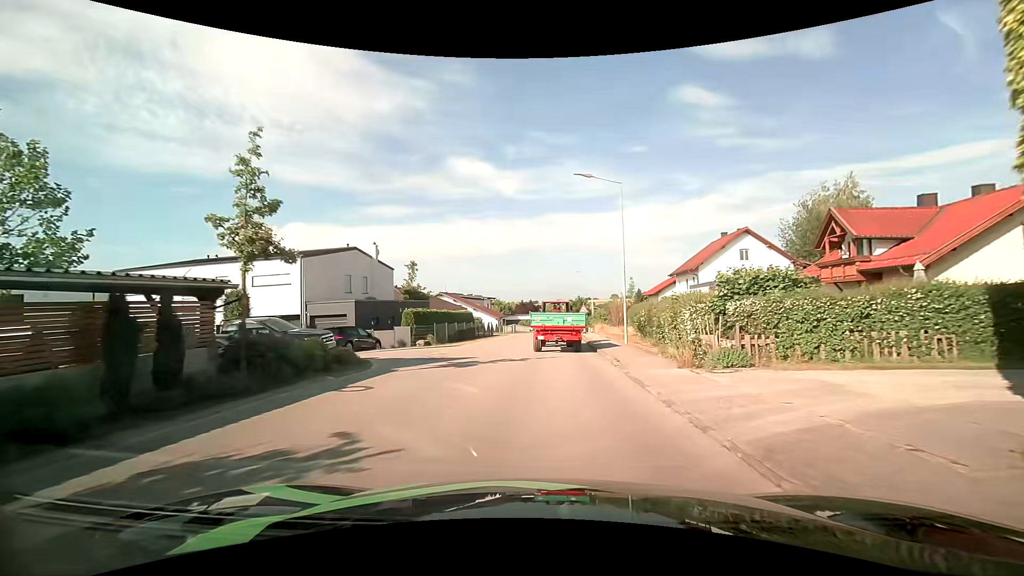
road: tertiary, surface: asphalt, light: Day
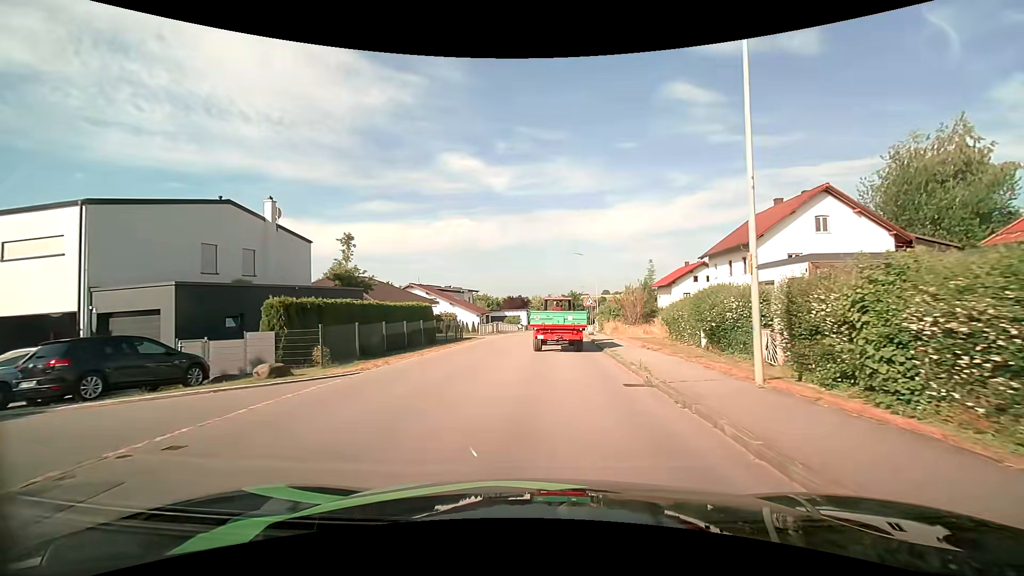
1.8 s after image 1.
(0.0, +14.1) m; 0°
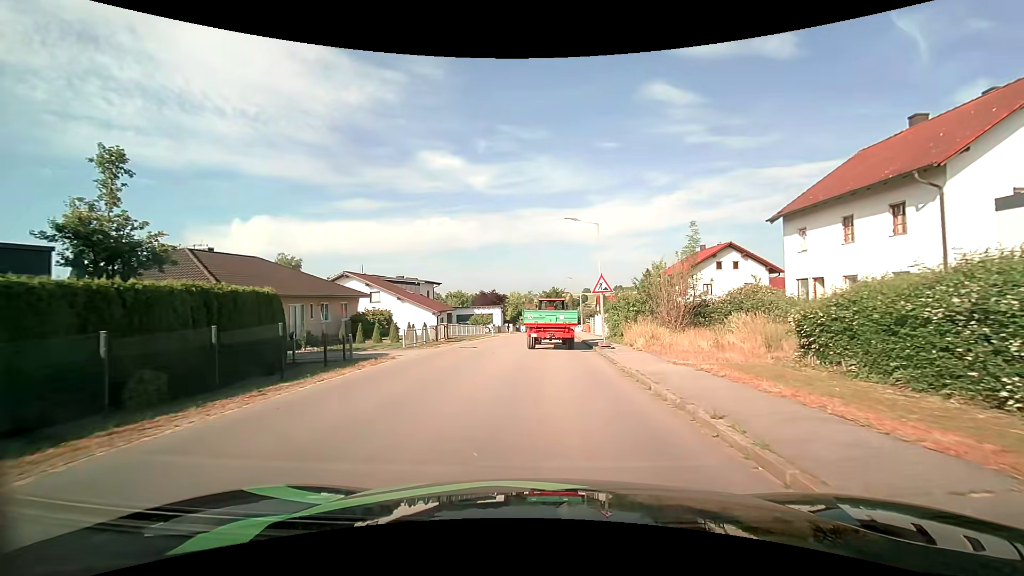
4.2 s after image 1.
(+0.5, +17.0) m; +2°
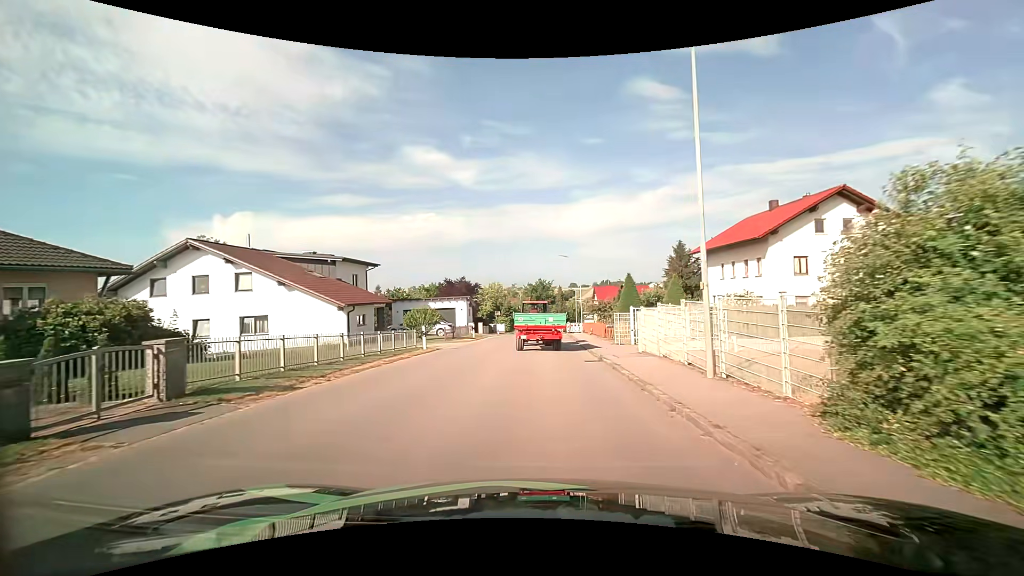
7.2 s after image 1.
(+0.4, +21.9) m; +2°
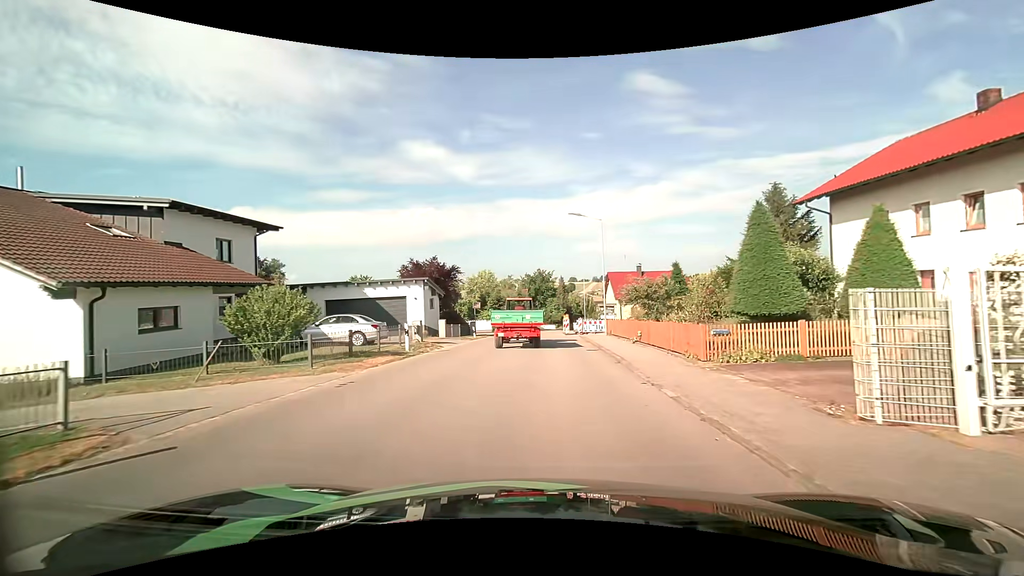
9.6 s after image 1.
(-0.1, +18.6) m; 0°
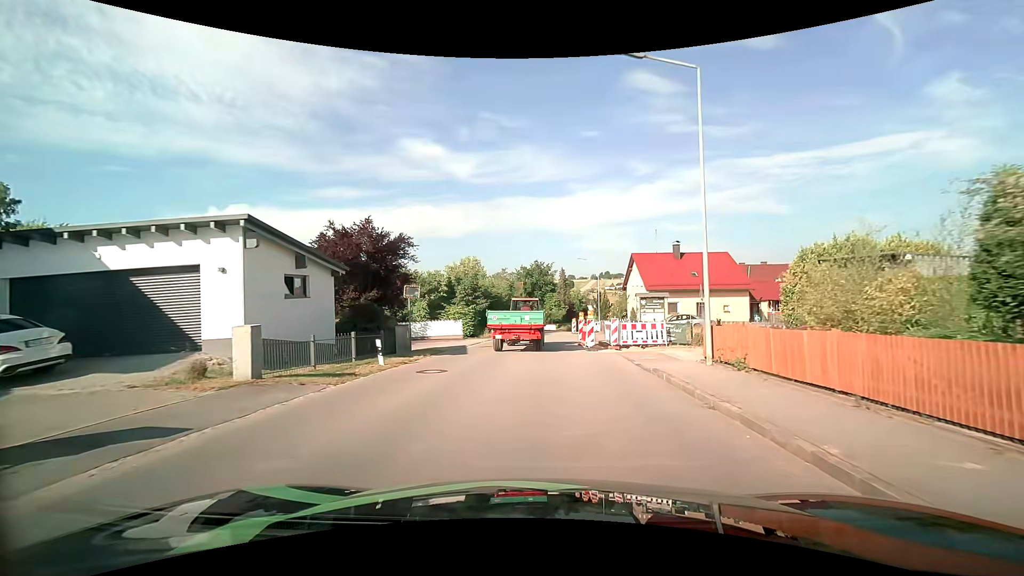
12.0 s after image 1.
(-0.1, +19.6) m; 0°
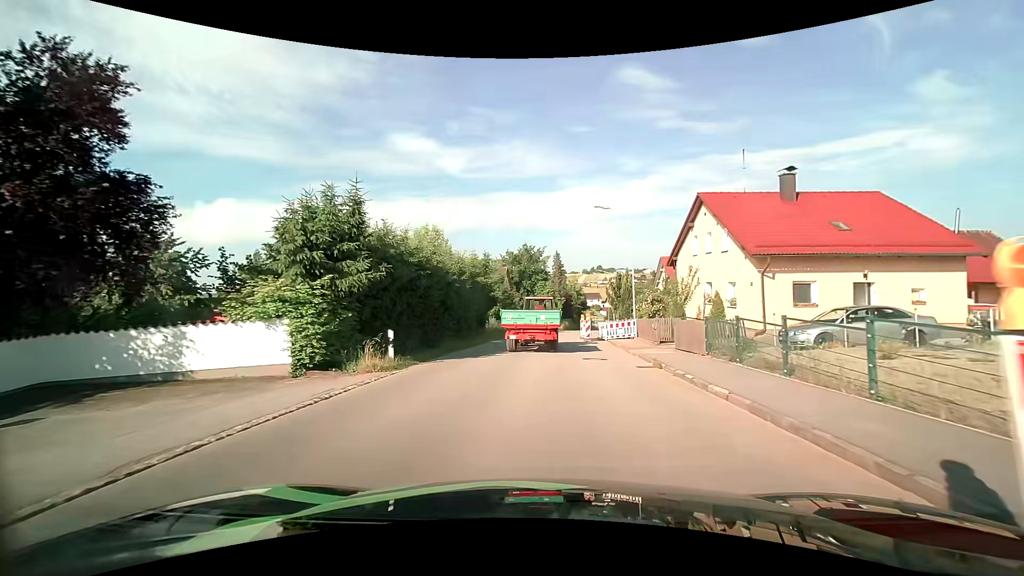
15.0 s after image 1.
(+0.2, +23.6) m; +1°
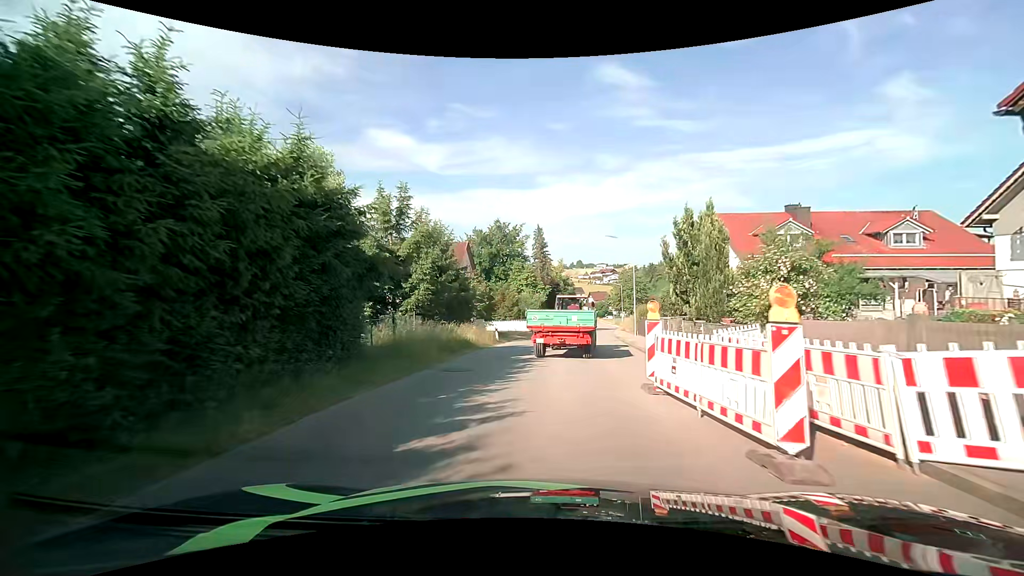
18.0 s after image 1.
(+0.3, +25.3) m; +2°
(0, +10) (+1, +20) (+3, +30) (+4, +40) (+6, +50) (+7, +60) (+9, +69) (+10, +79) (+12, +89) (+14, +99) m
